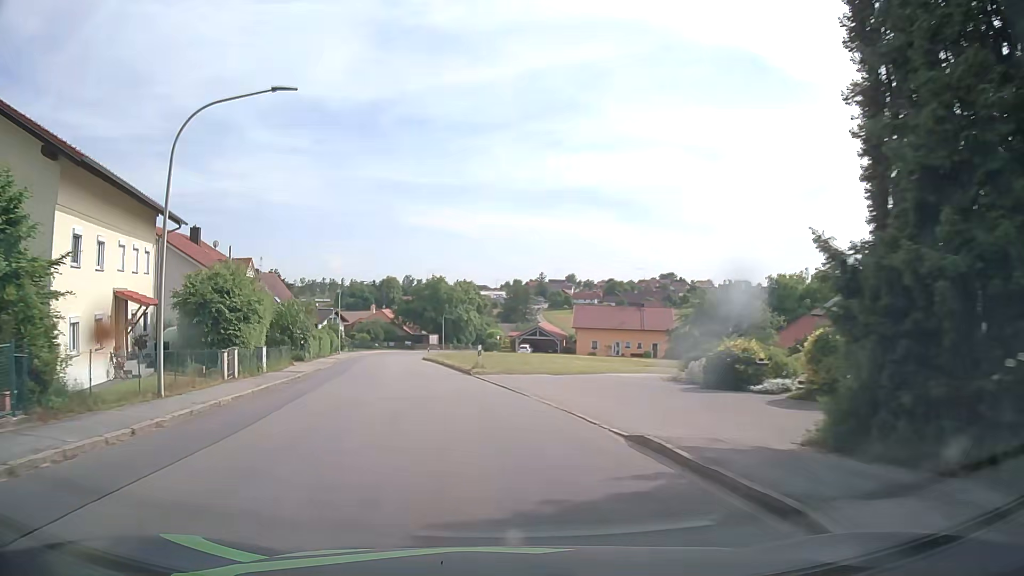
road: tertiary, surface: asphalt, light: Day
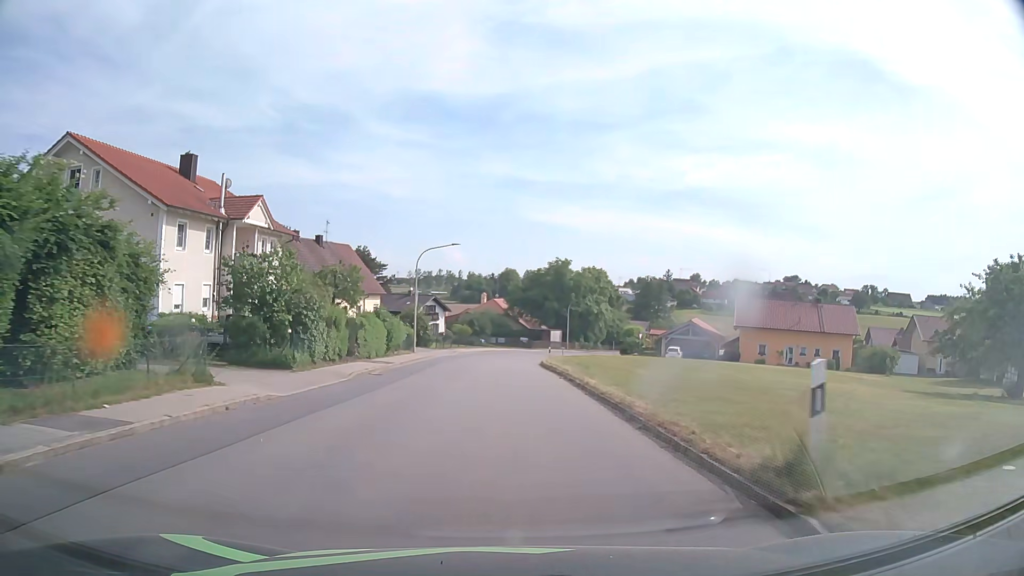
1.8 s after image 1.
(-2.6, +22.8) m; -11°
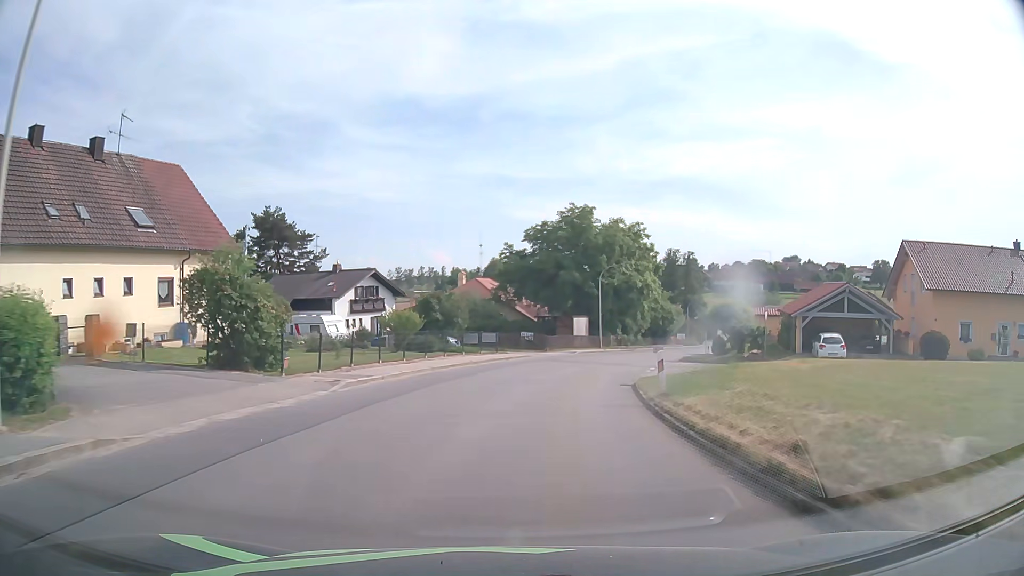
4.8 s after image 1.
(-0.1, +38.3) m; +1°
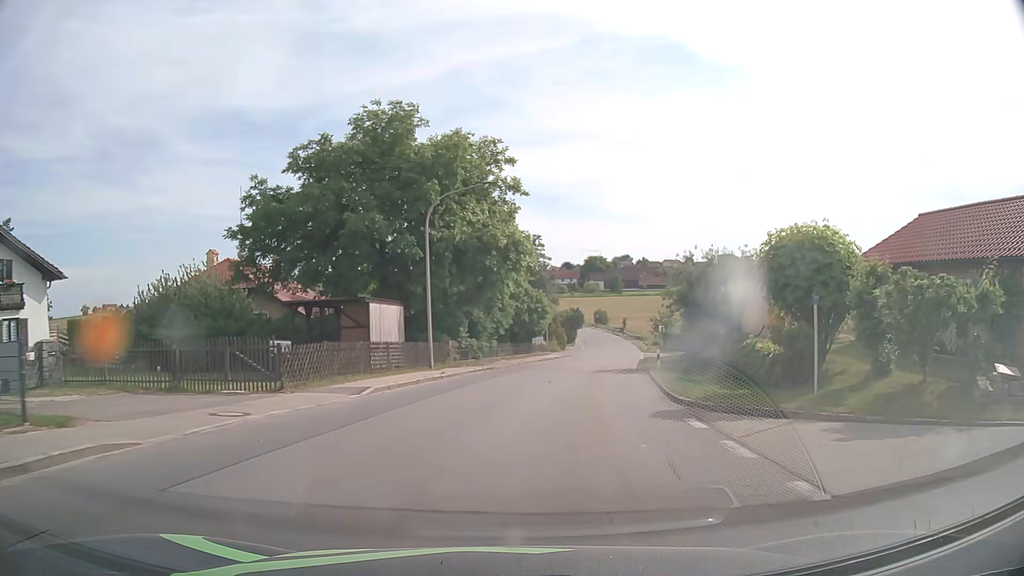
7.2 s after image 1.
(+3.4, +30.2) m; +15°
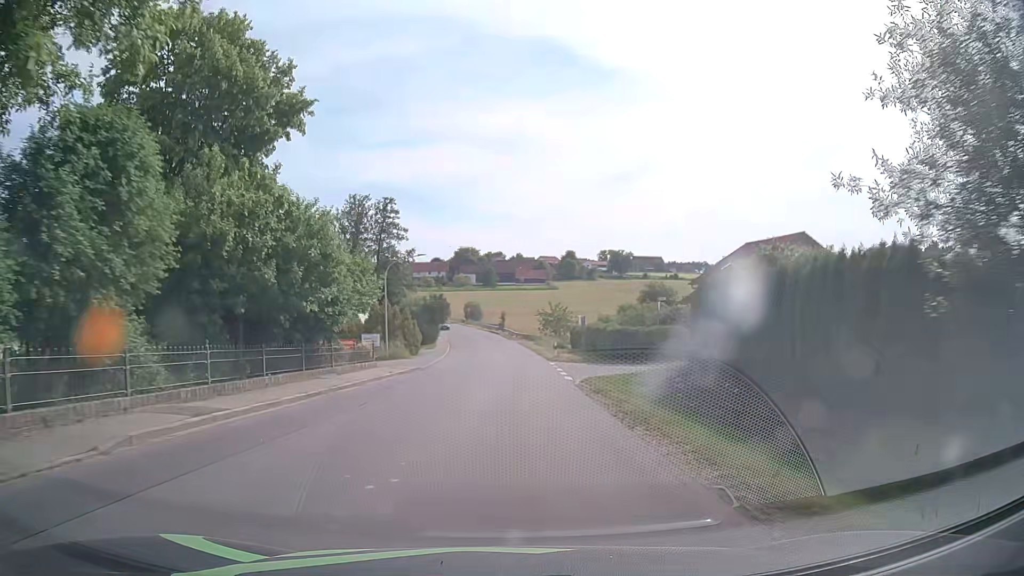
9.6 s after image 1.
(+3.6, +30.2) m; +11°
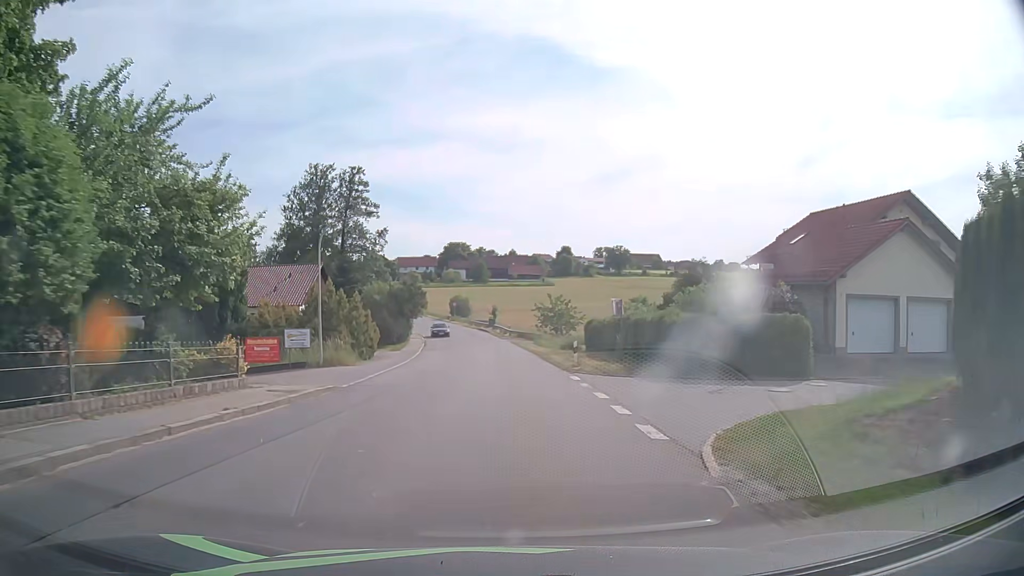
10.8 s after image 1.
(+0.1, +15.4) m; +1°
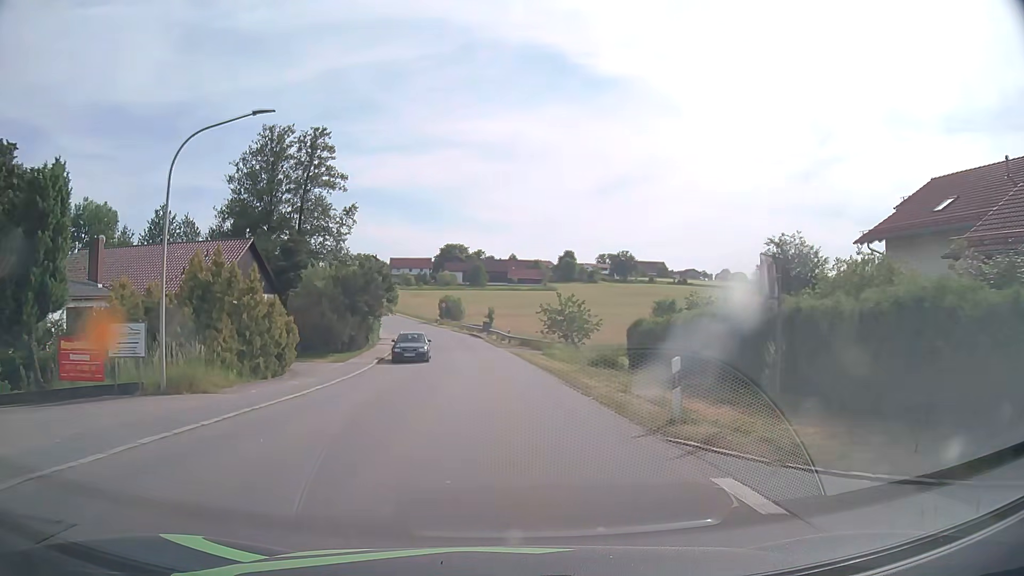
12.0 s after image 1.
(0.0, +15.4) m; 0°
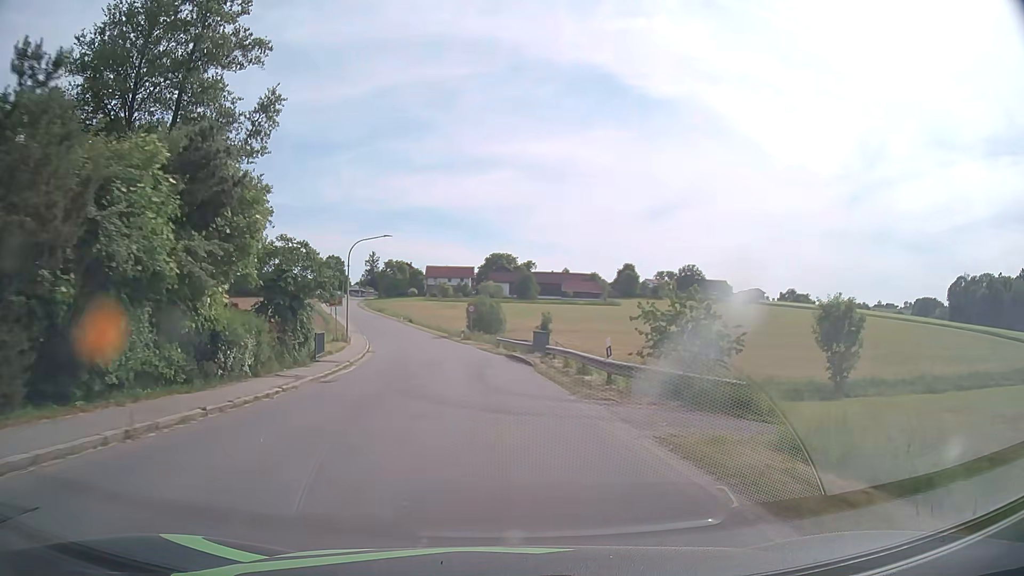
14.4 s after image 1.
(-1.0, +30.3) m; -4°
(0, +10) (-1, +20) (-2, +30) (-3, +40) (-5, +50) (-8, +59) (-10, +69) (-13, +79) (-16, +88) (-20, +97) m
